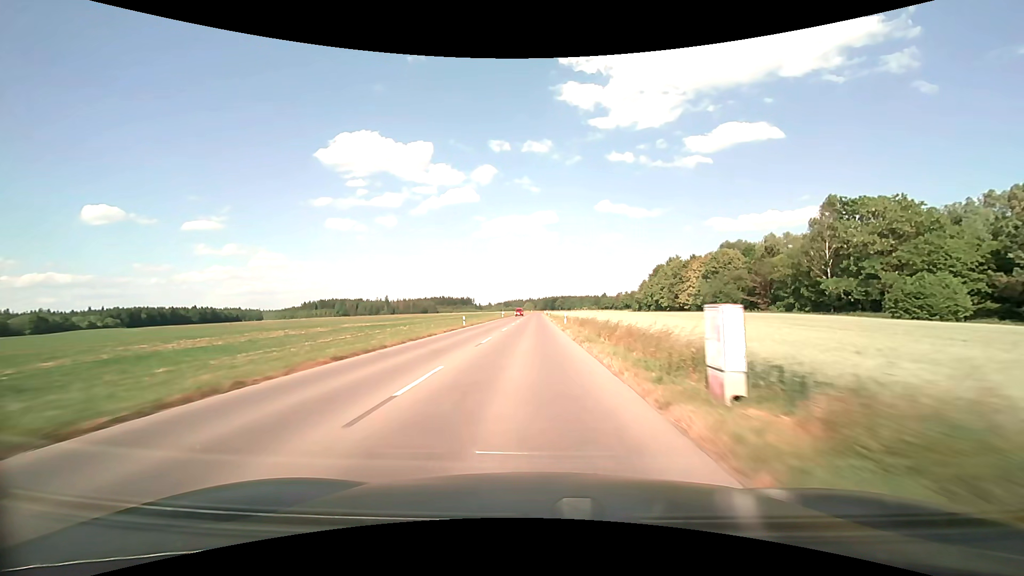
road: tertiary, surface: asphalt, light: Day
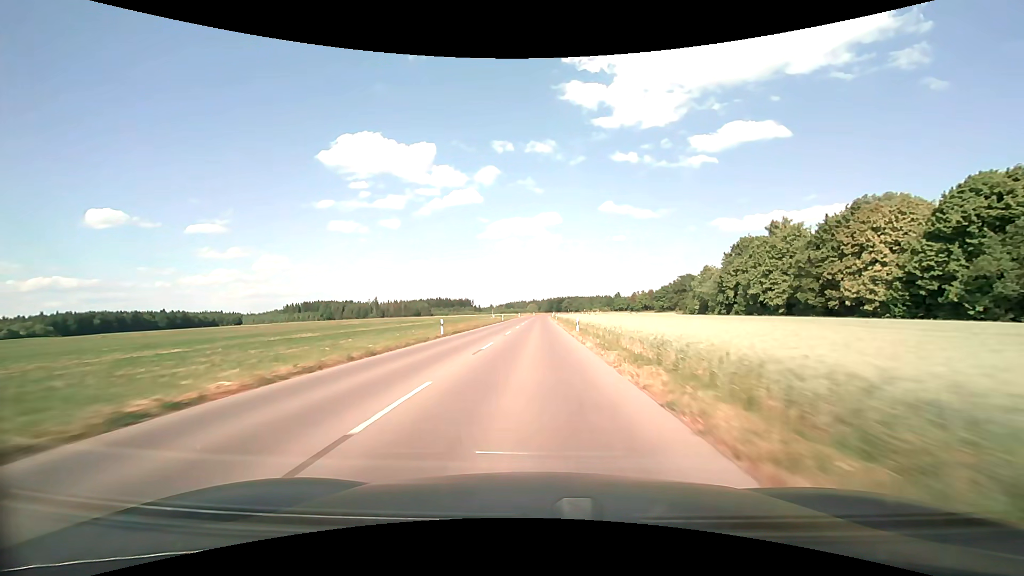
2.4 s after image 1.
(-0.2, +62.4) m; 0°
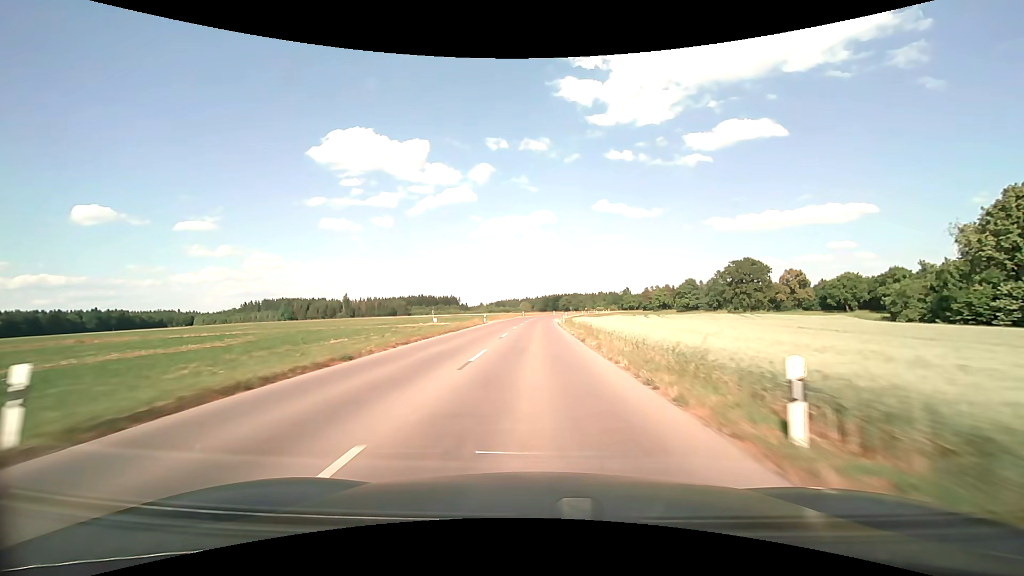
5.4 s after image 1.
(+0.2, +76.7) m; +1°
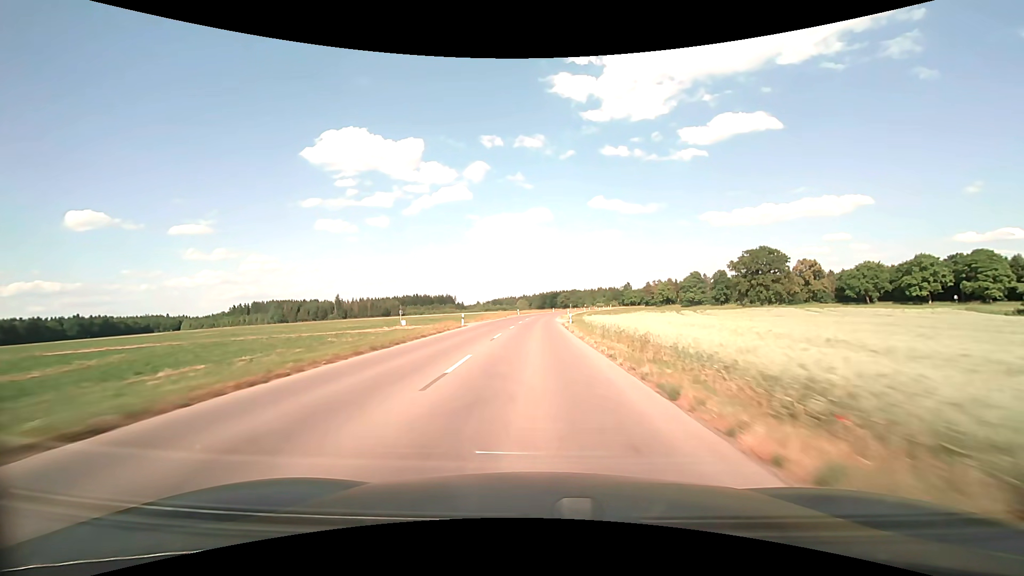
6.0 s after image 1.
(0.0, +15.2) m; 0°
(0, +10) (0, +20) (0, +30) (0, +40) (0, +50) (+1, +60) (+1, +70) (+2, +80) (+3, +90) (+4, +100) m
